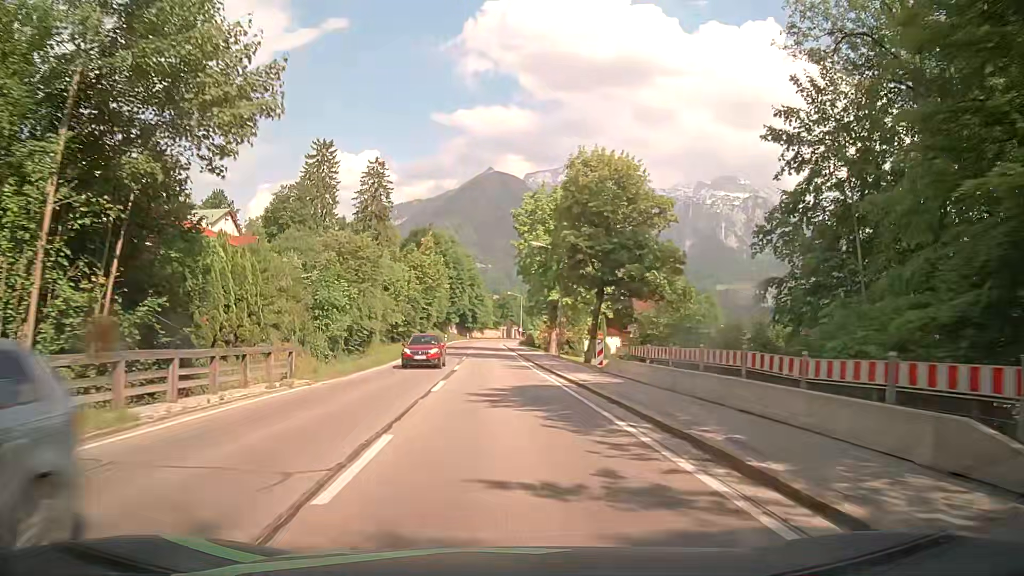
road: secondary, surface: asphalt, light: Day
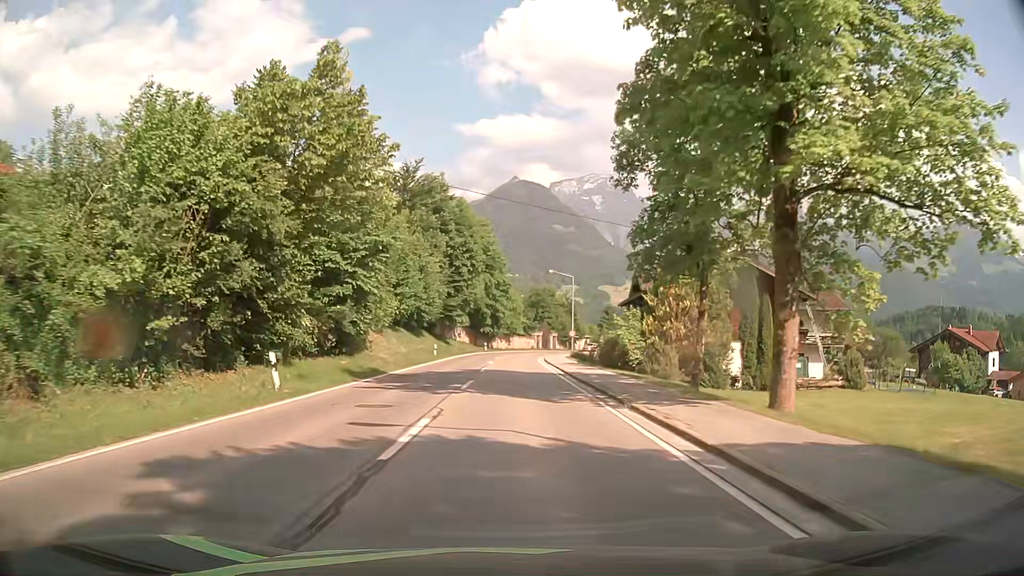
(-0.9, +45.5) m; -2°
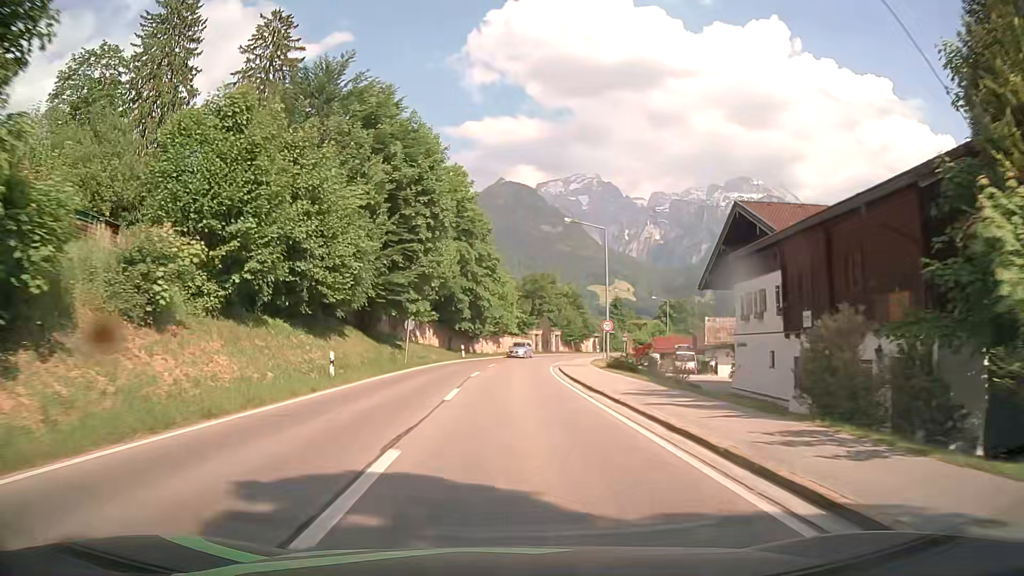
(+0.2, +27.3) m; +1°
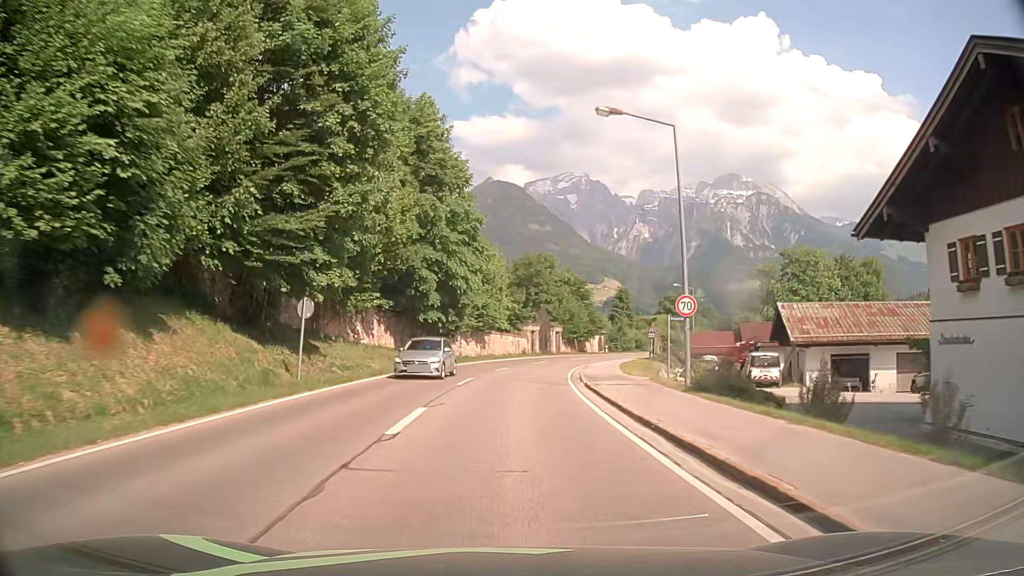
(+0.3, +18.2) m; +1°
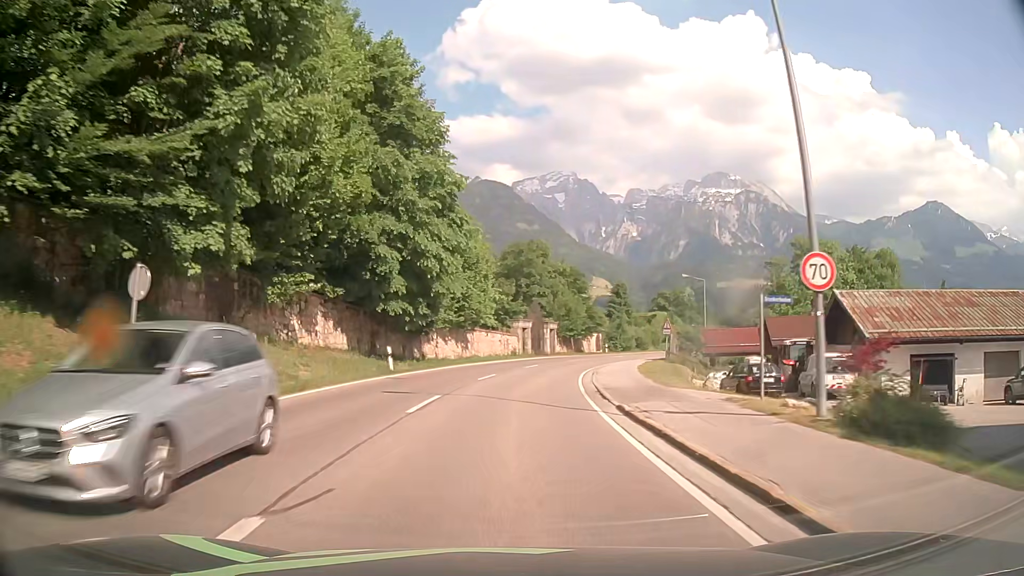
(0.0, +9.1) m; +1°
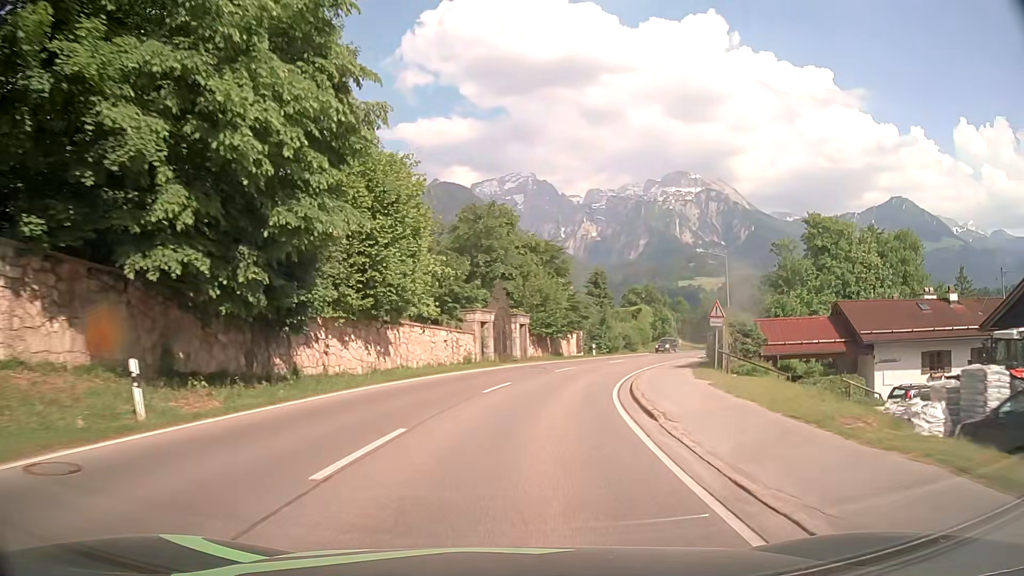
(+0.4, +18.2) m; +3°
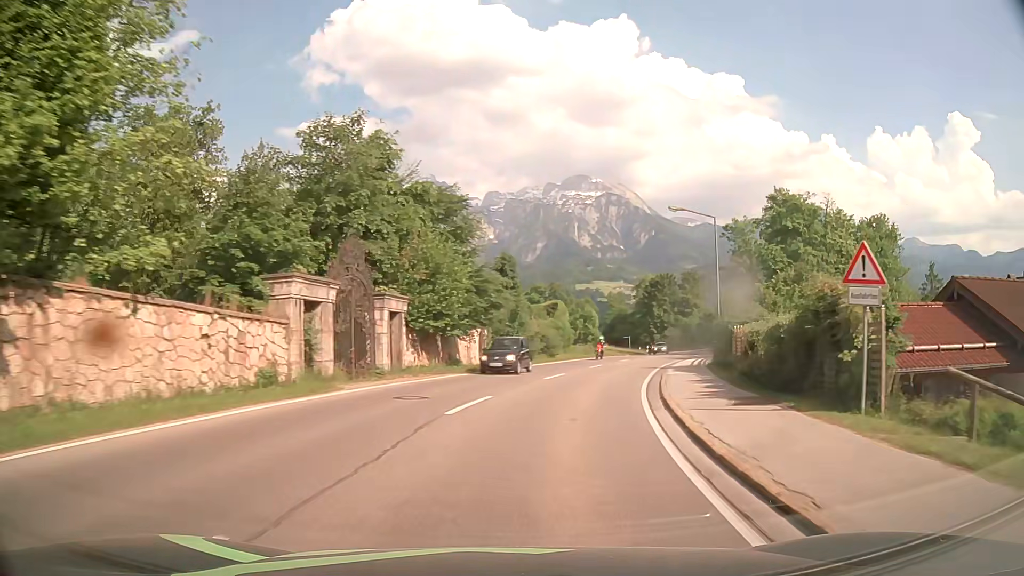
(+1.0, +18.2) m; +8°
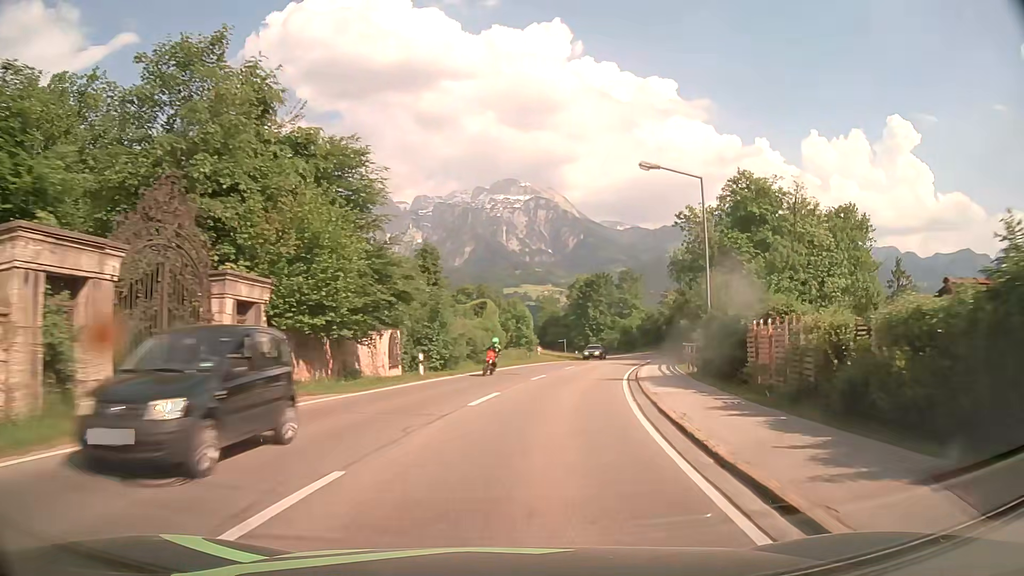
(+0.5, +9.1) m; +6°
(+1, +10) (+2, +20) (+4, +30) (+6, +39) (+9, +49) (+11, +59) (+14, +68) (+16, +78) (+17, +88) (+18, +98) m
